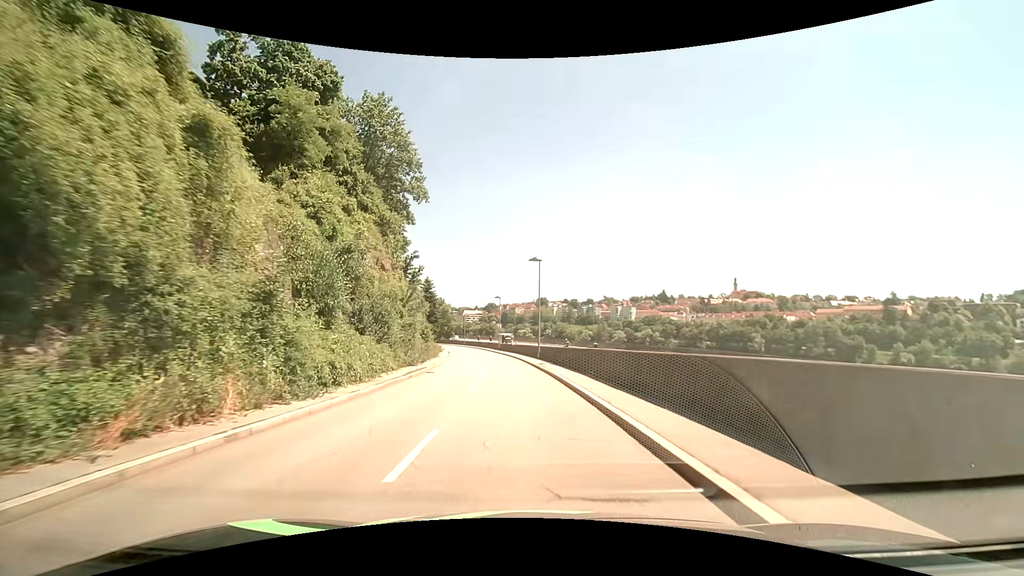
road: tertiary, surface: asphalt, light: Day
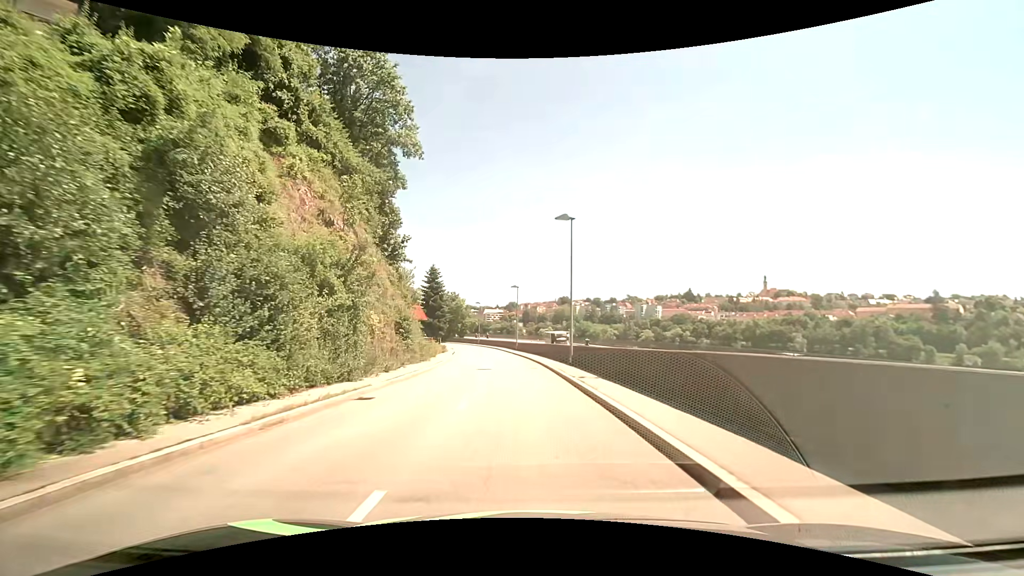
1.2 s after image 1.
(-0.3, +13.1) m; -2°
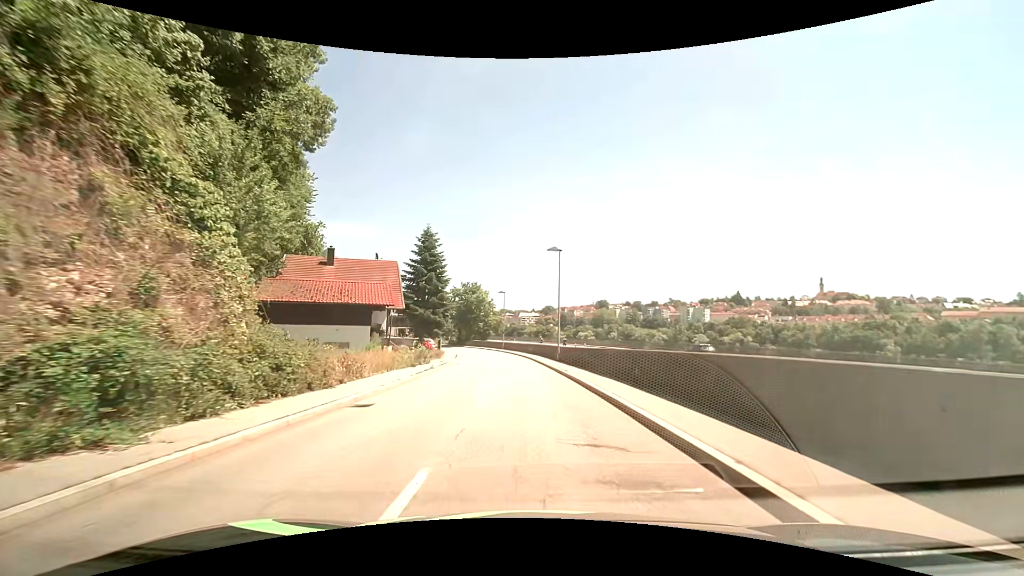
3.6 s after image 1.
(-1.1, +26.5) m; -4°
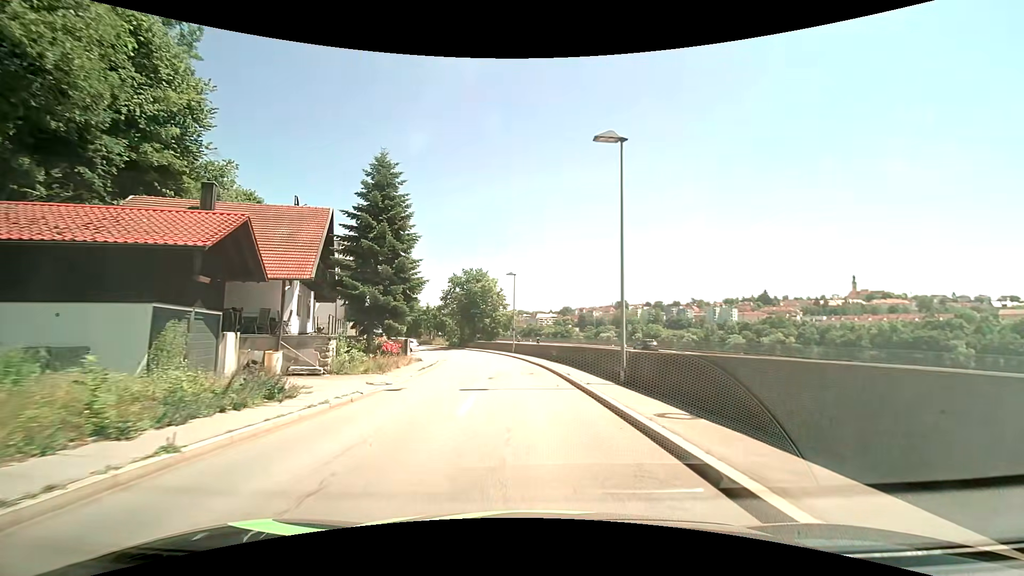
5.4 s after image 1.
(-0.3, +19.4) m; -2°
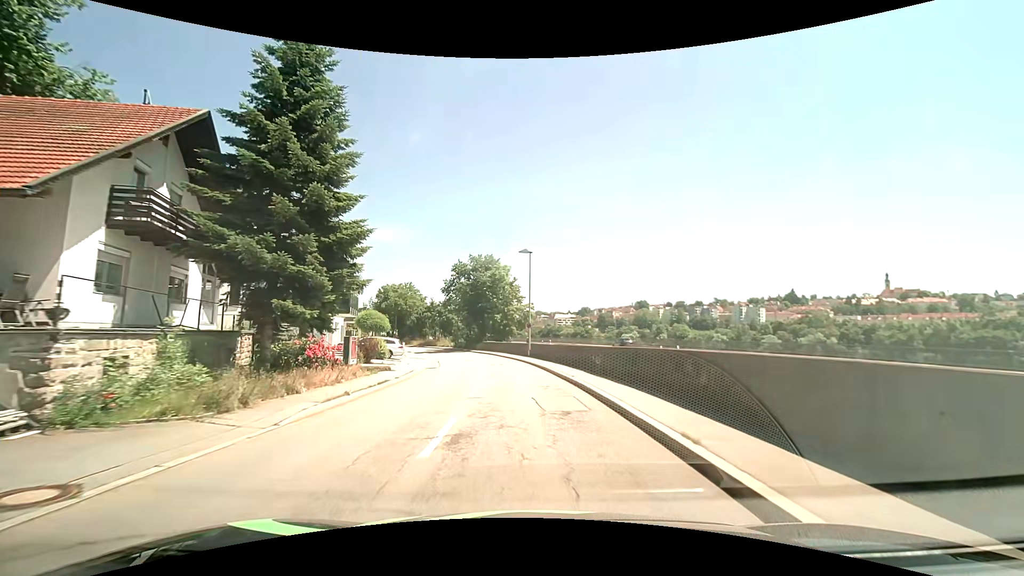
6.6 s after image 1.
(-0.2, +12.7) m; -2°
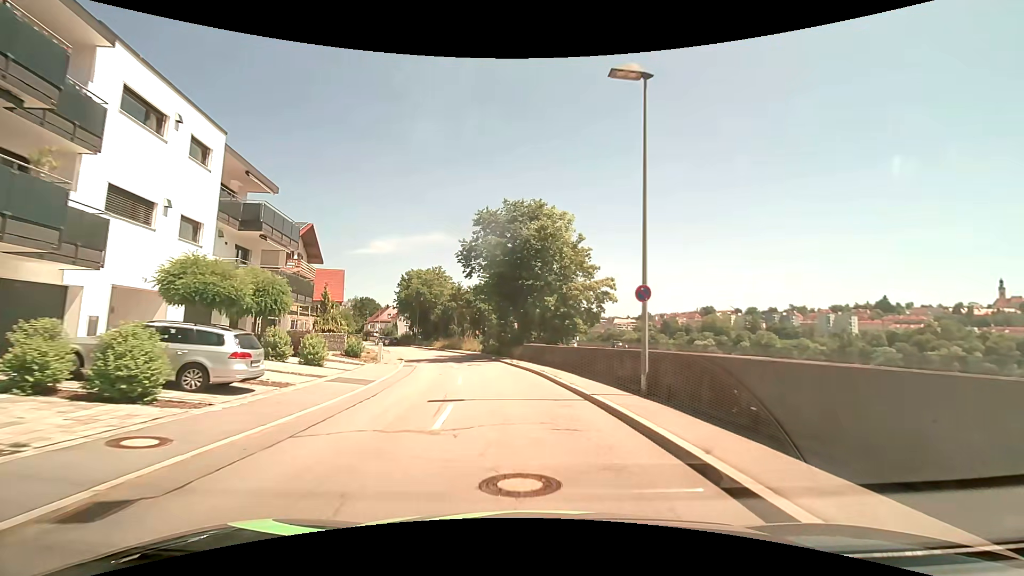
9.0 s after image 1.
(-1.2, +25.5) m; -6°
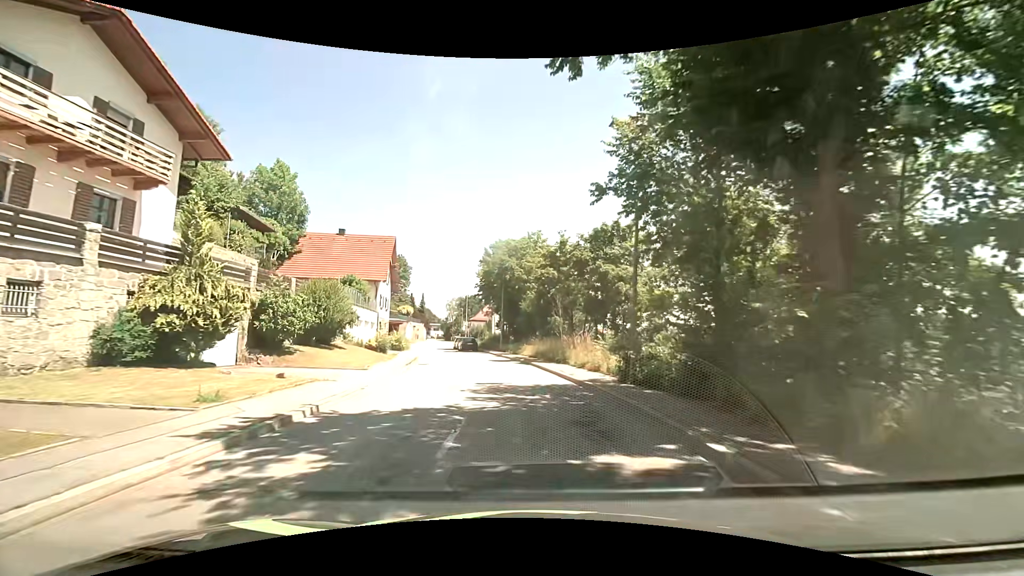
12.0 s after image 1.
(-3.0, +29.1) m; -14°
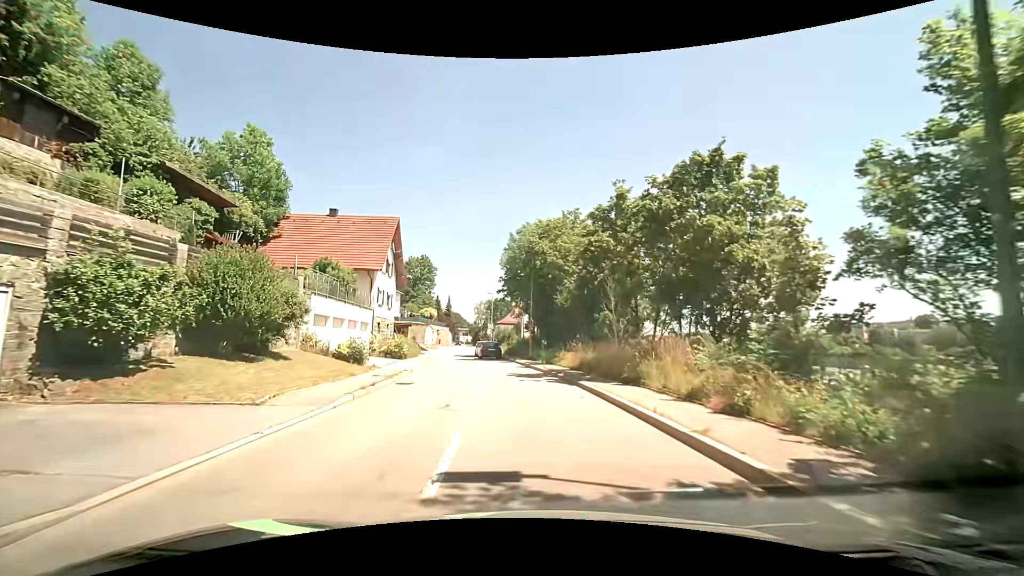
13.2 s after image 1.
(-0.3, +10.3) m; -3°
(0, +10) (-1, +20) (-3, +30) (-6, +39) (-8, +49) (-8, +59) (-9, +69) (-10, +79) (-11, +89) (-12, +99) m
